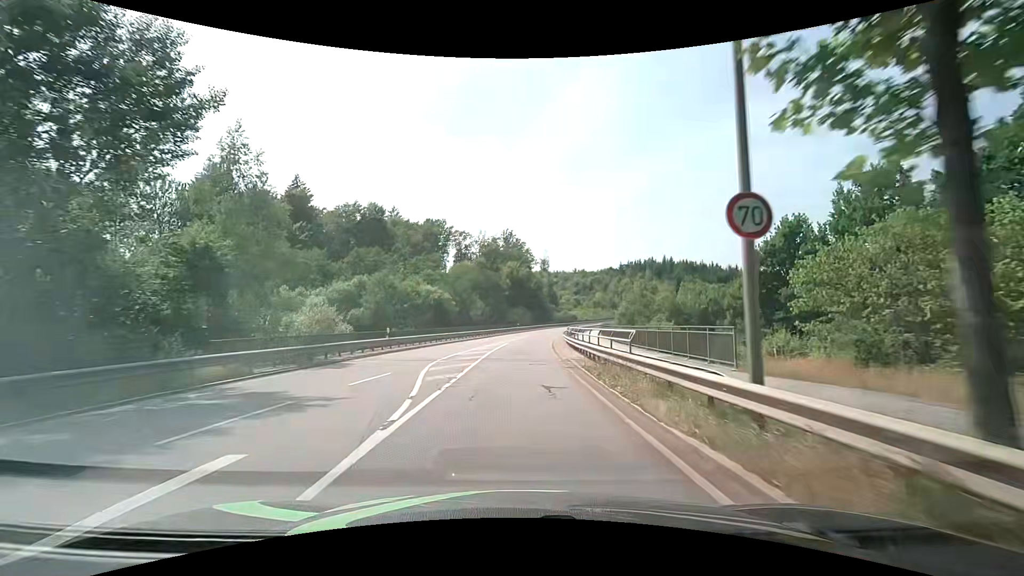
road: secondary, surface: asphalt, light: Day
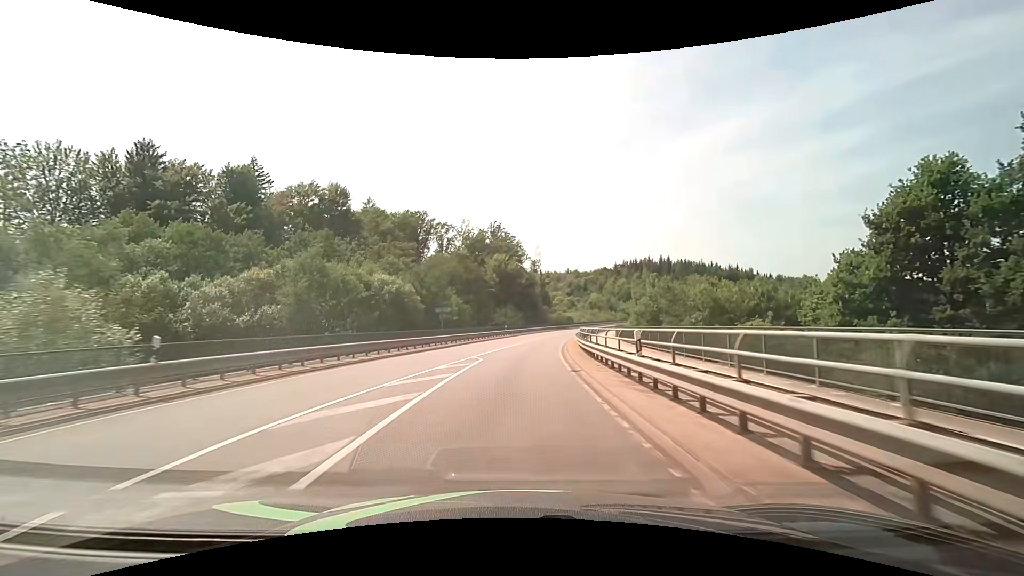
(+0.1, +17.6) m; +1°
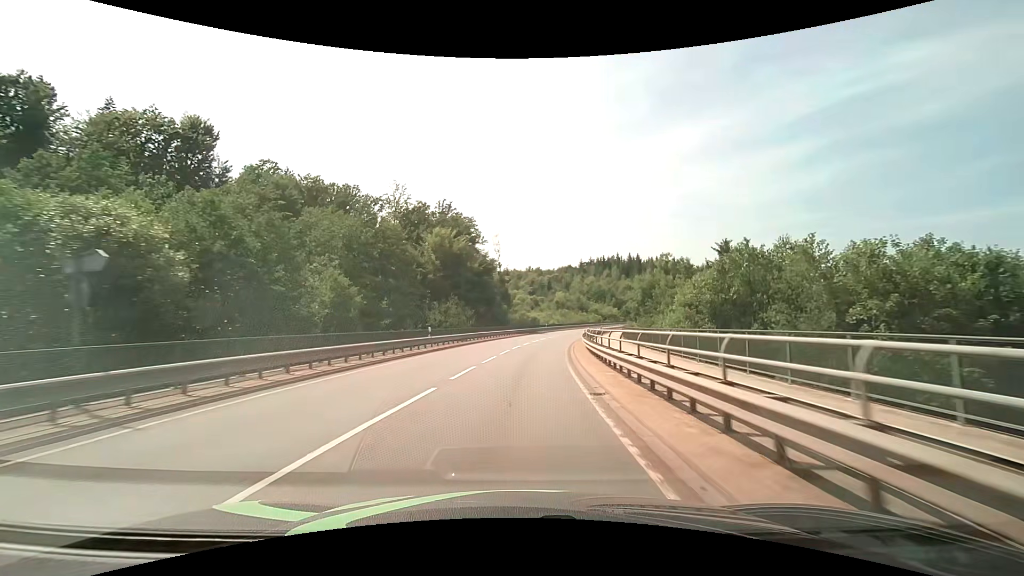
(+1.2, +29.7) m; +5°
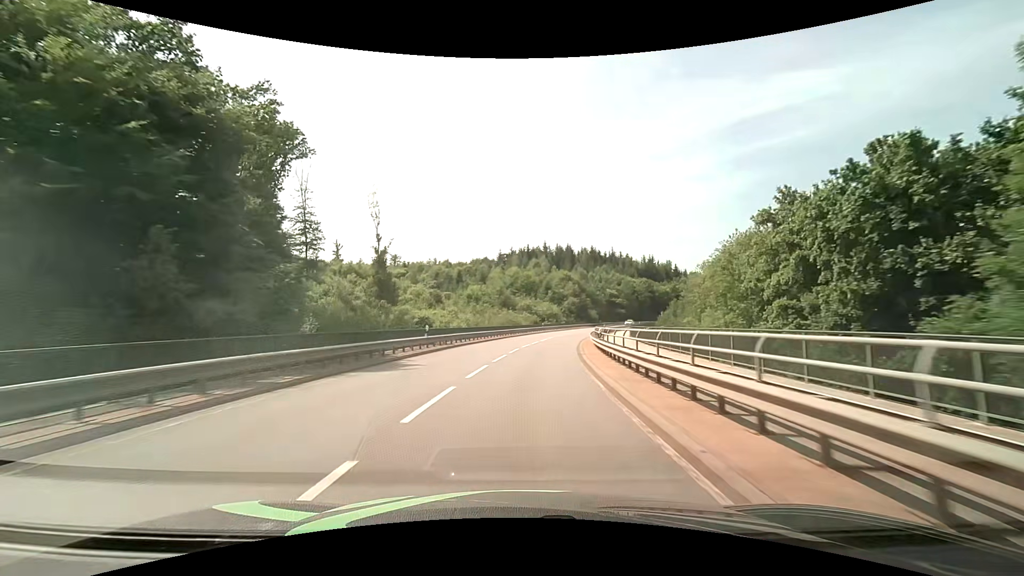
(+4.6, +53.8) m; +10°
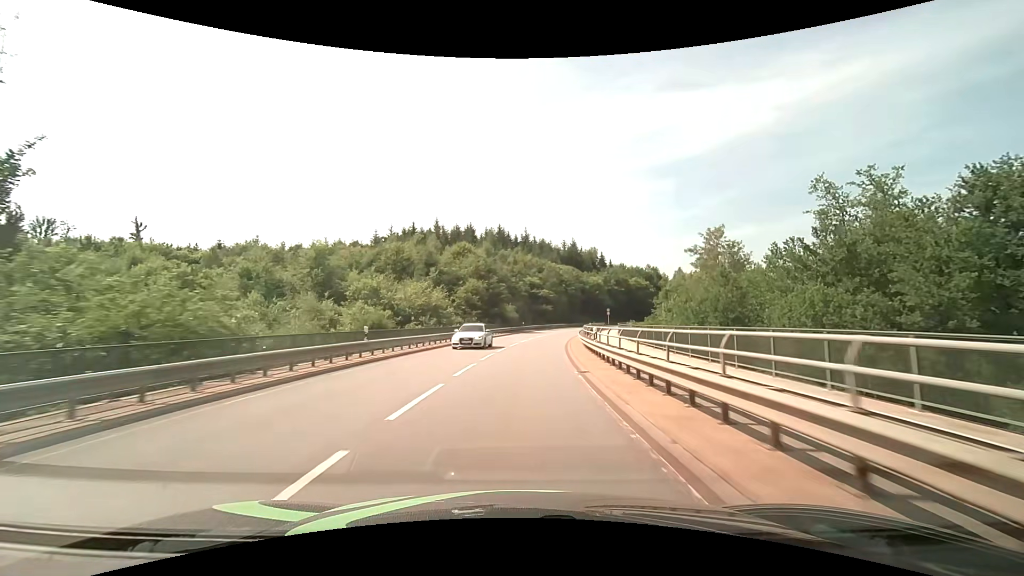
(+5.6, +53.1) m; +11°
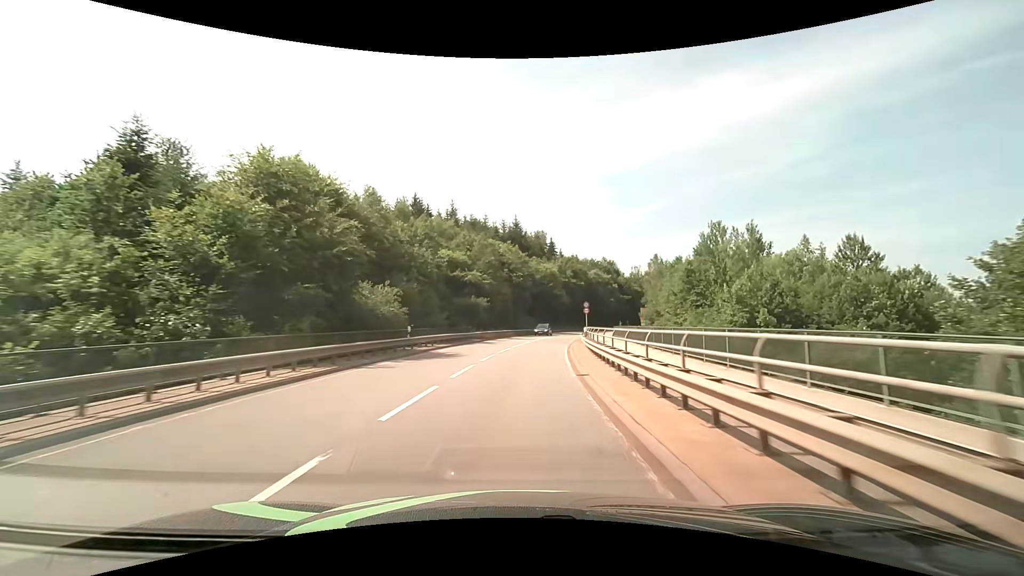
(+2.9, +41.6) m; +7°
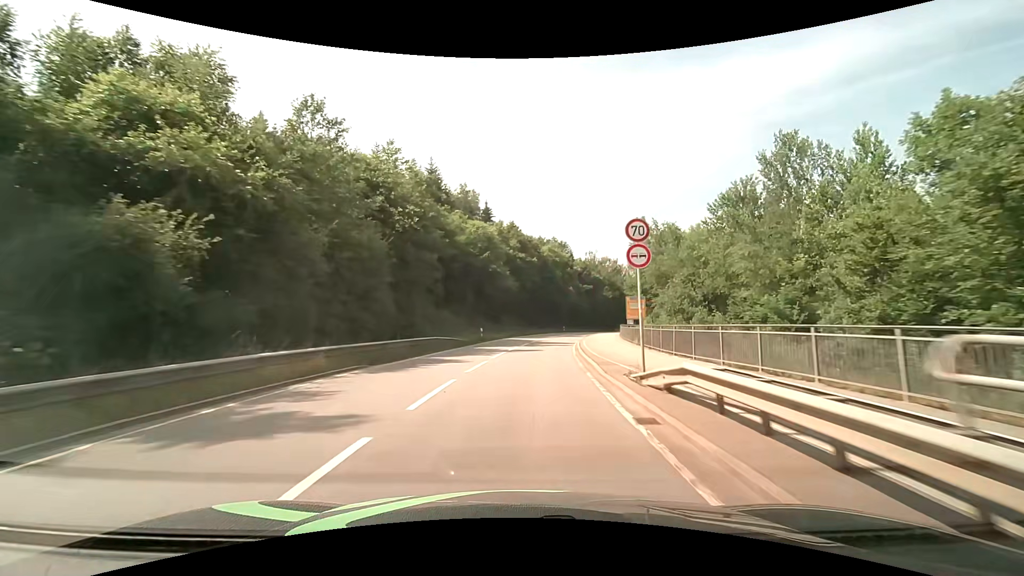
(+2.8, +41.0) m; +8°
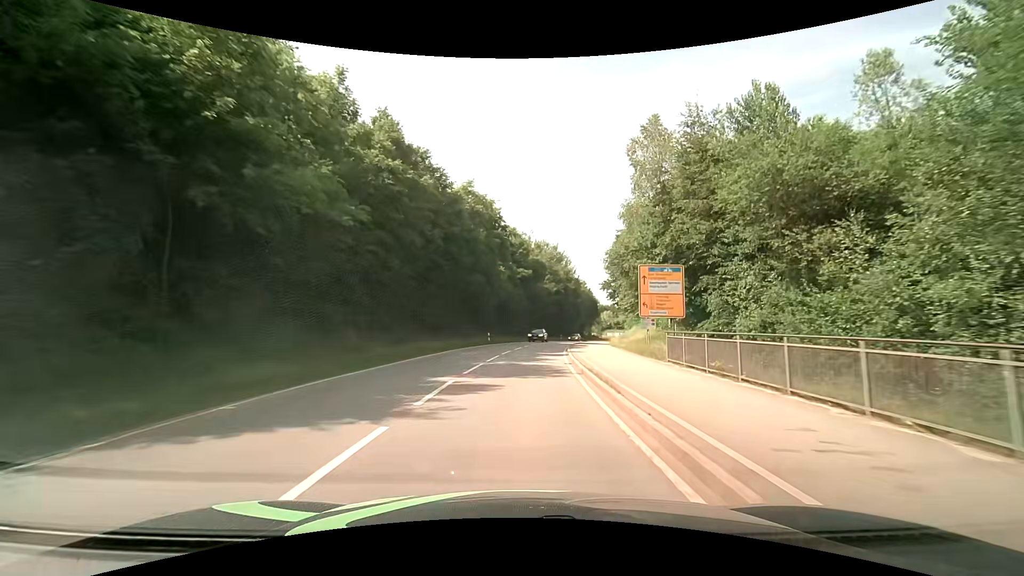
(+3.0, +40.6) m; +9°
